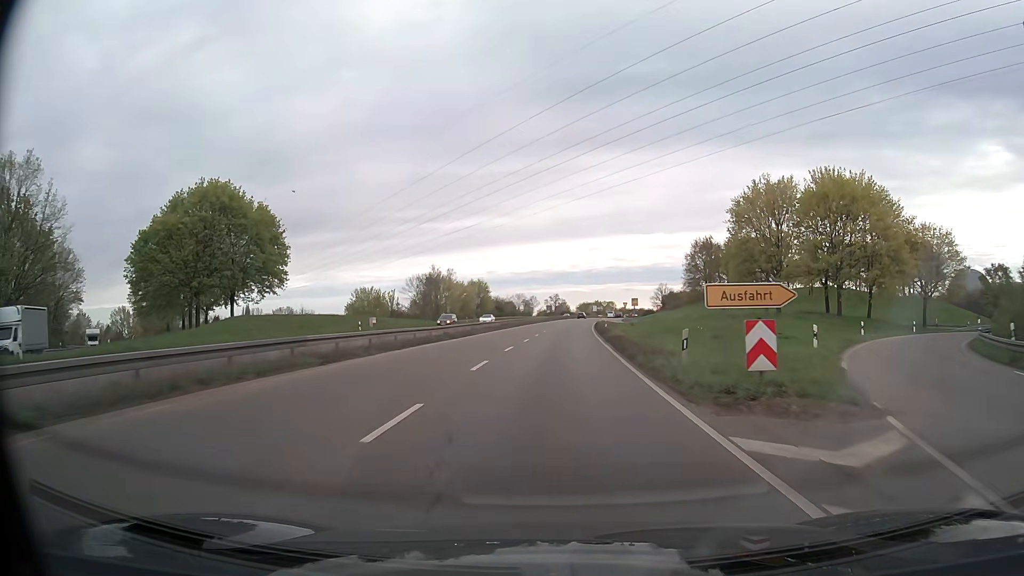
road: trunk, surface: asphalt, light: Day
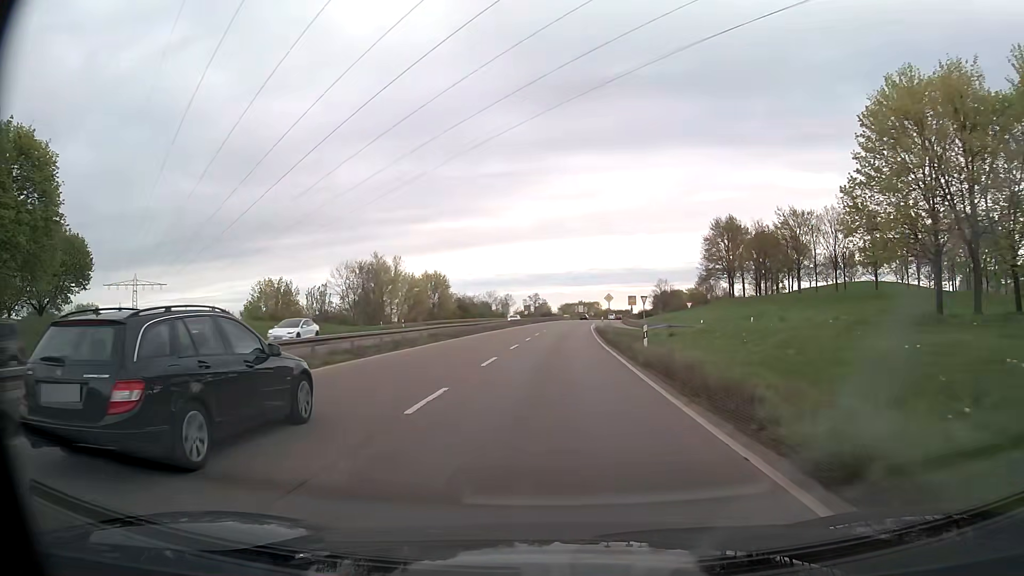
(+0.5, +33.9) m; +2°
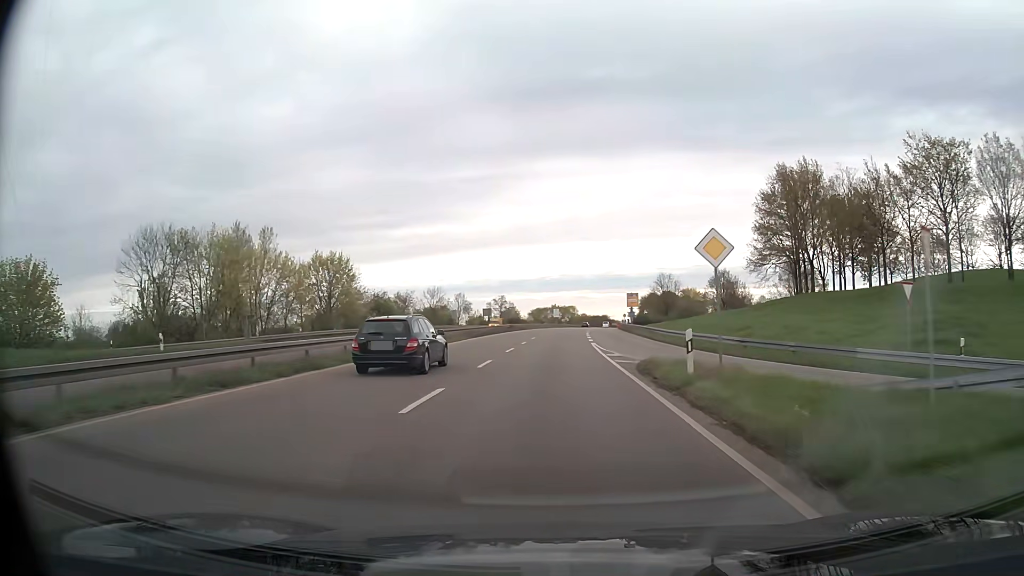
(+0.9, +44.1) m; +2°
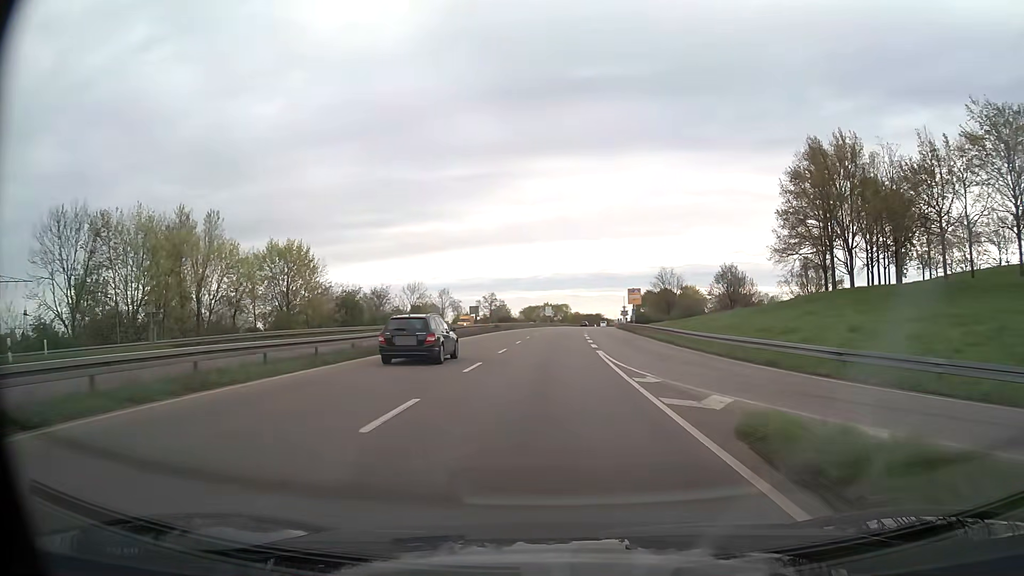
(+0.1, +10.8) m; +1°
(0, +10) (0, +20) (+1, +30) (+1, +40) (+2, +50) (+3, +60) (+4, +70) (+5, +80) (+6, +90) (+7, +100) m
